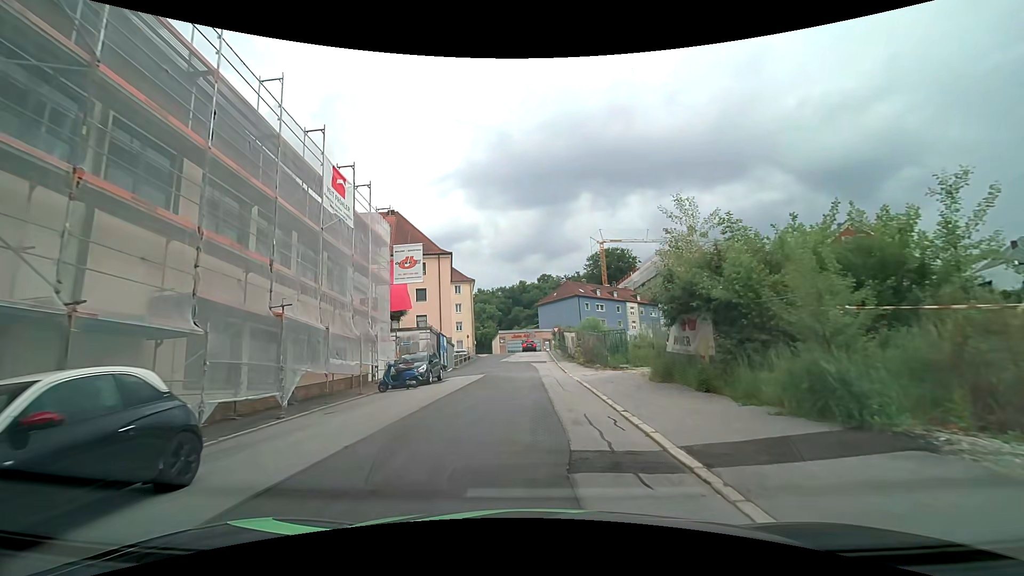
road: residential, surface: asphalt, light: Day
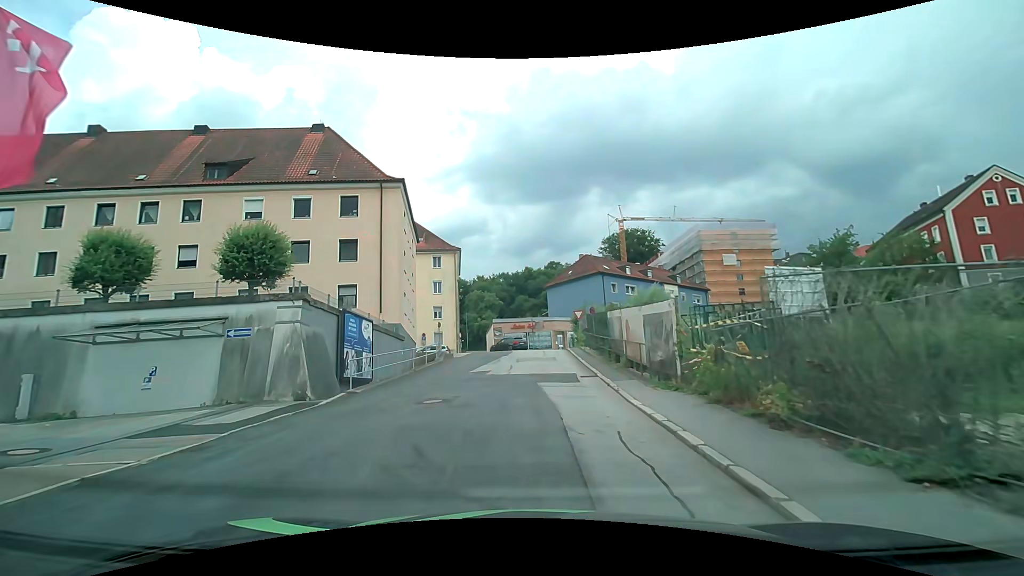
(+0.1, +22.8) m; 0°
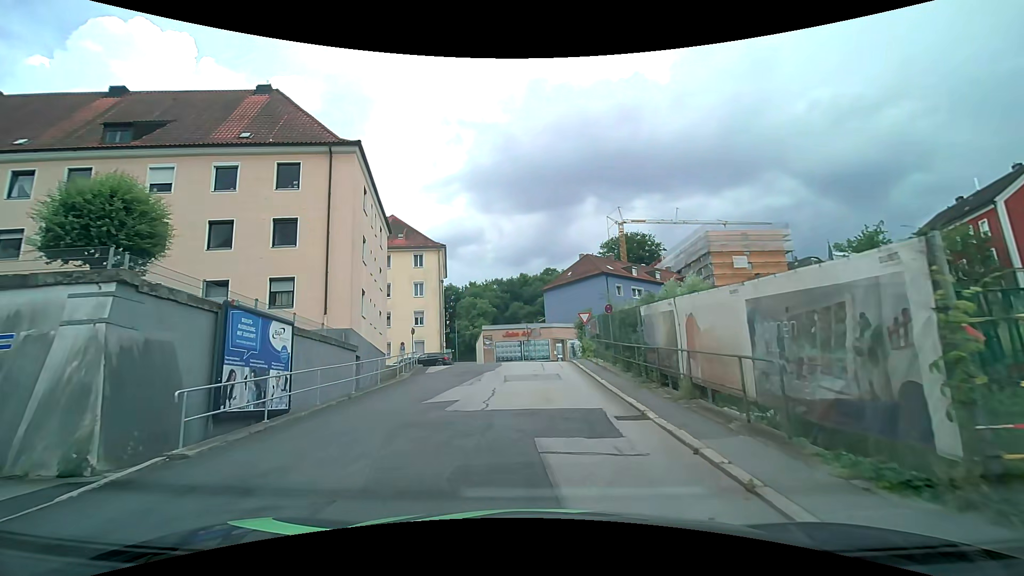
(0.0, +7.4) m; 0°
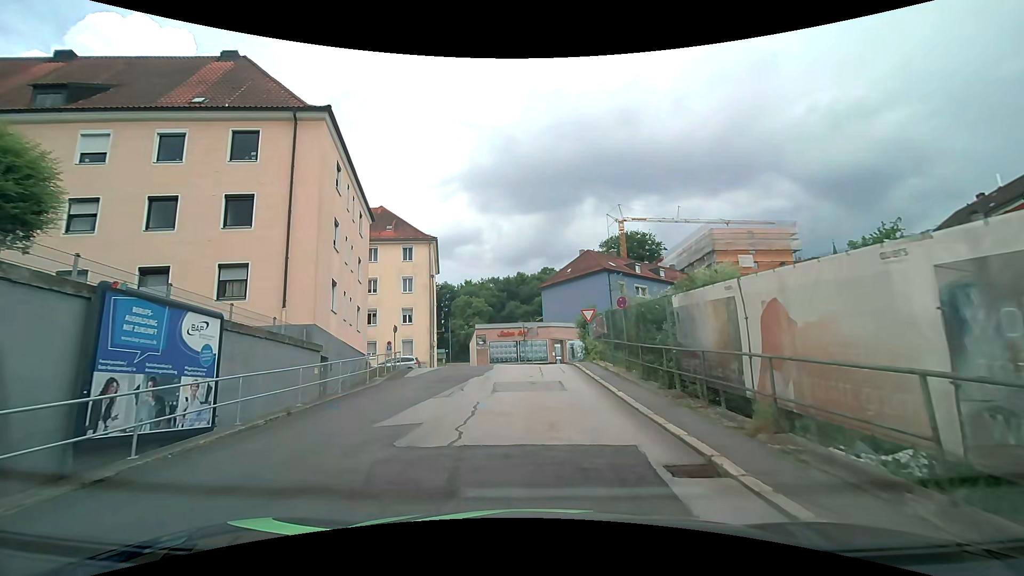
(0.0, +3.5) m; +1°
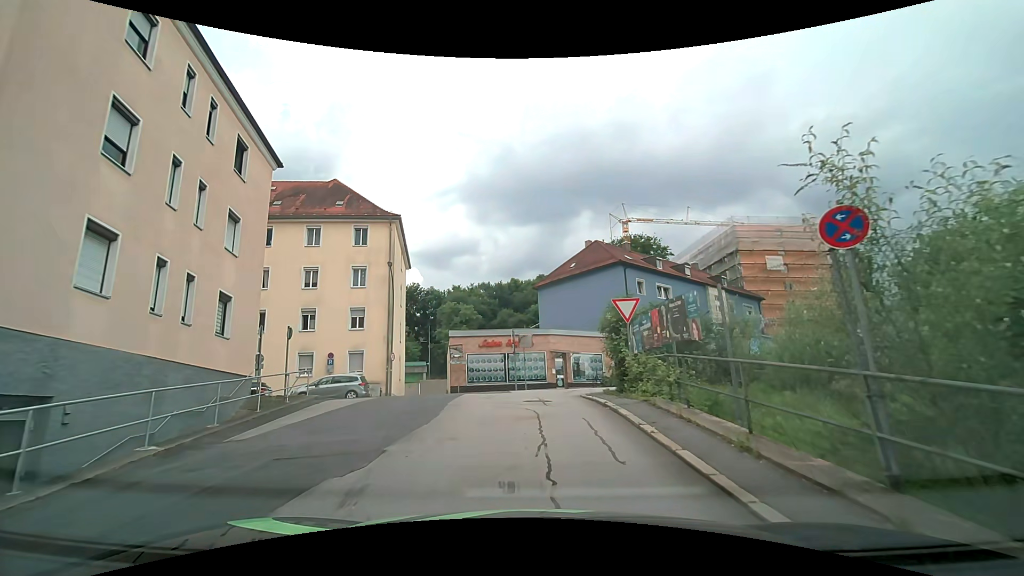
(+0.2, +12.1) m; +1°
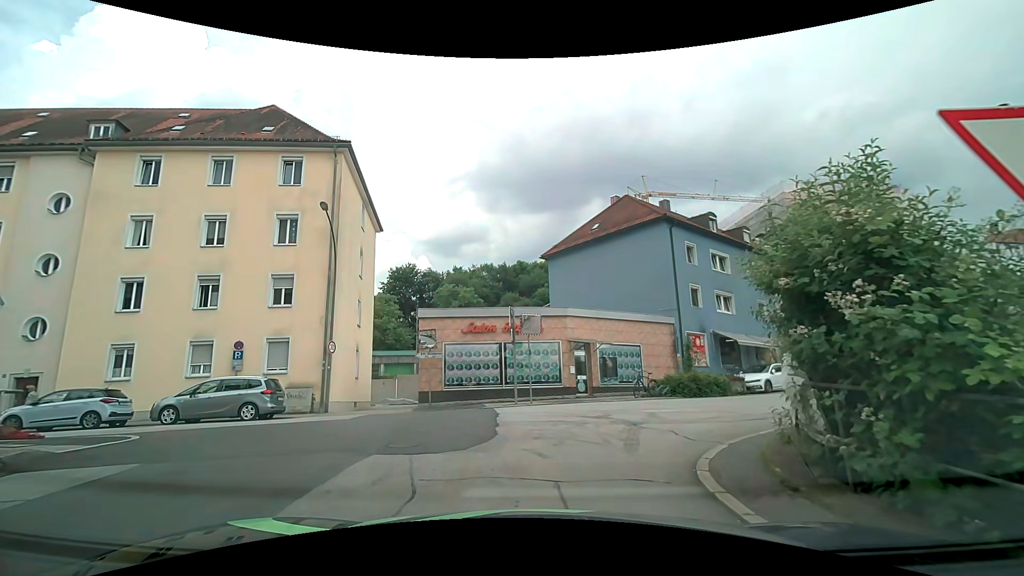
(-0.2, +11.5) m; -2°
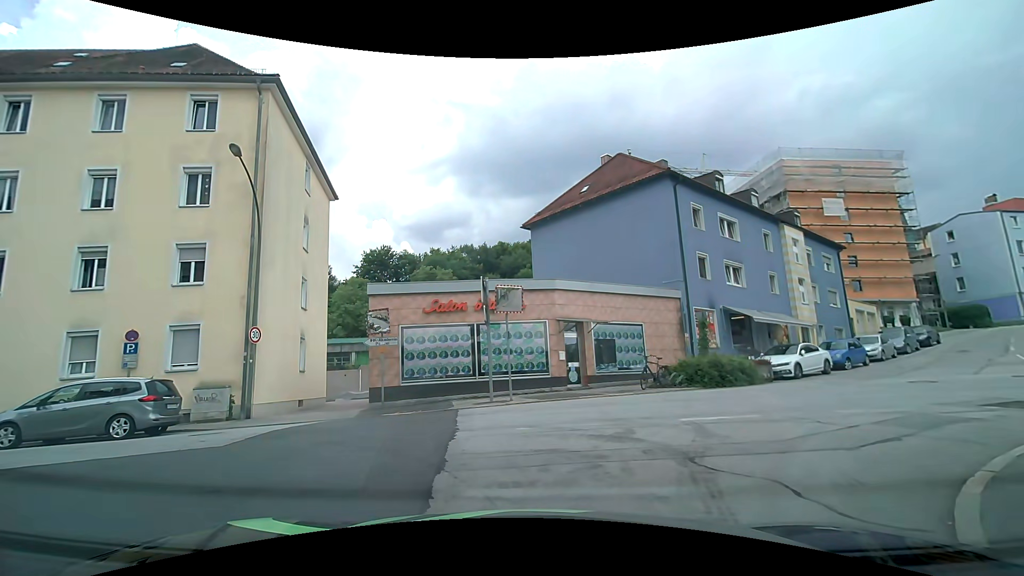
(+0.1, +4.7) m; 0°
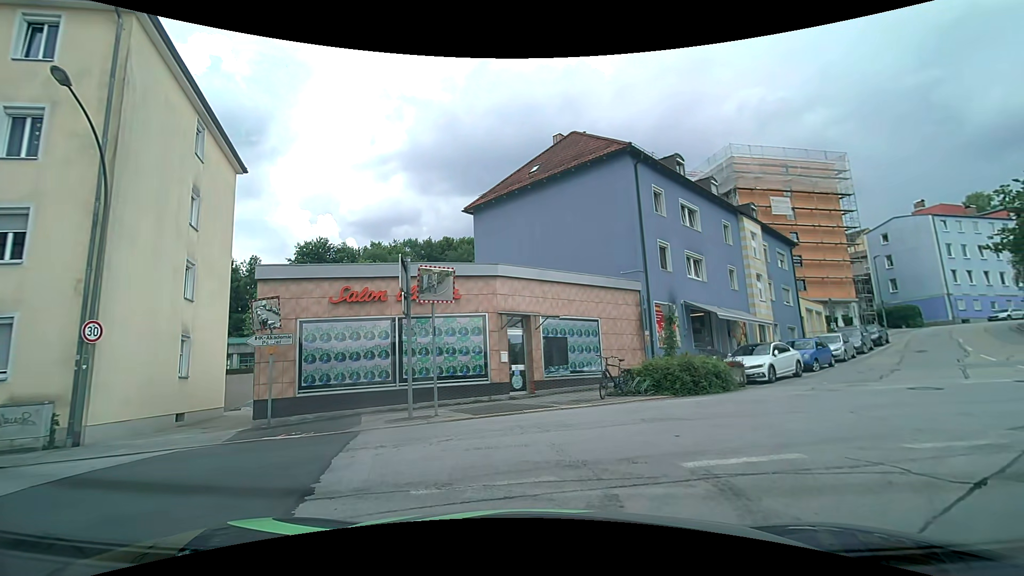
(+0.2, +3.6) m; +2°
(+4, +9) (+13, +12) (+23, +11) (+33, +9) (+43, +7) (+53, +5) (+63, +3) (+73, +3) (+83, +2) (+93, +1) m
